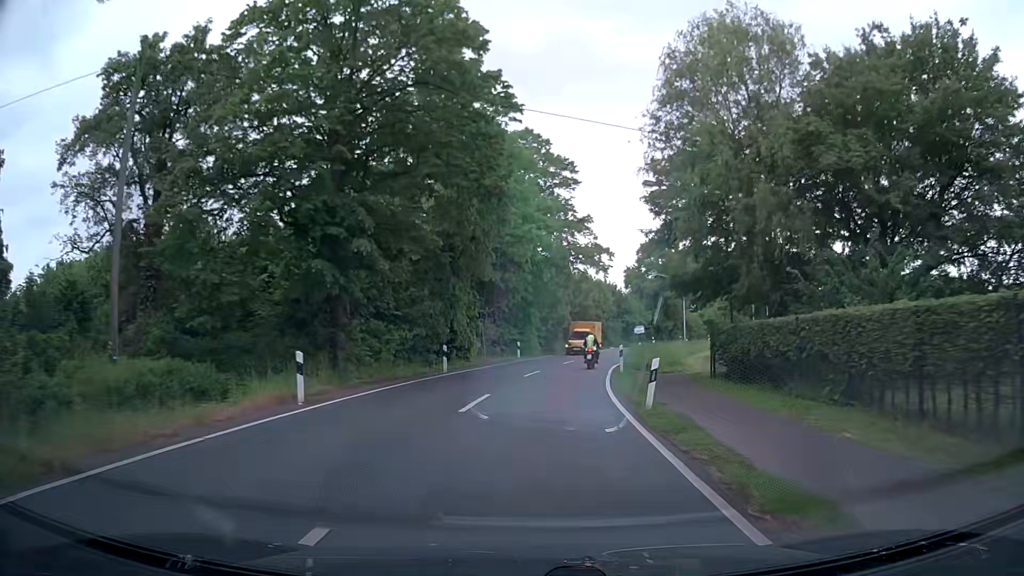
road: secondary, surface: asphalt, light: Day
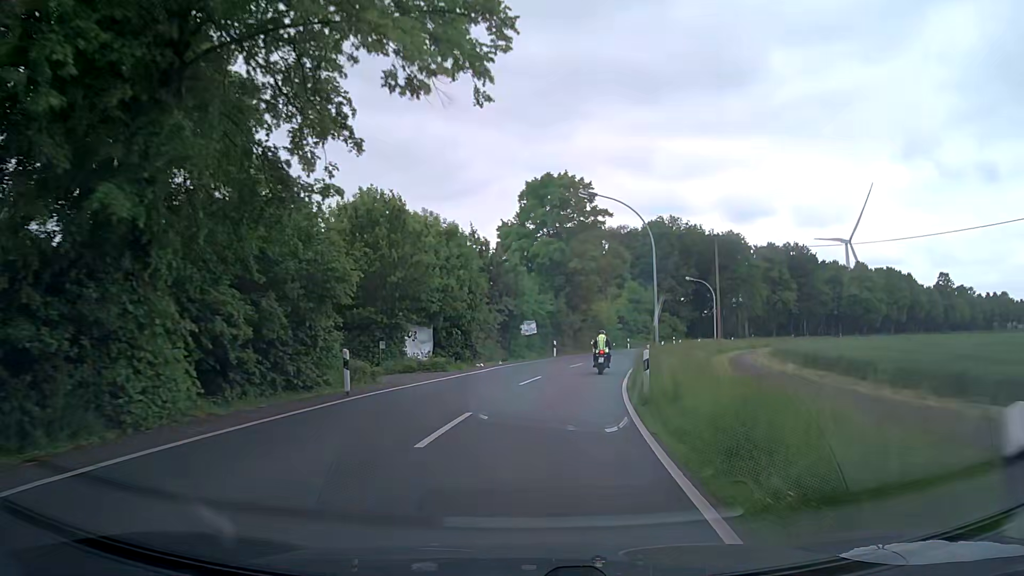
(+4.1, +39.1) m; +12°
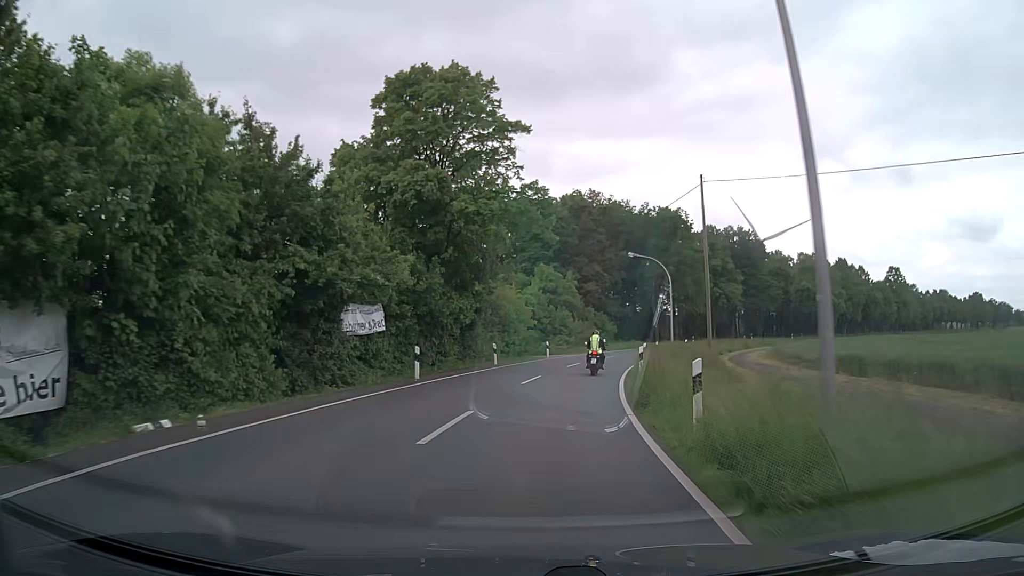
(+1.6, +23.1) m; +8°
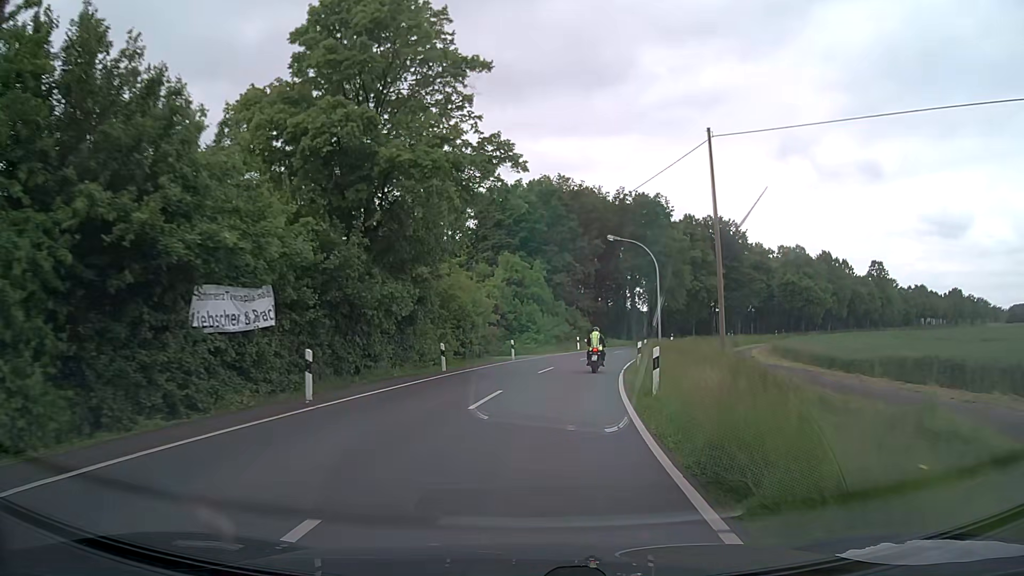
(+0.2, +7.7) m; +3°
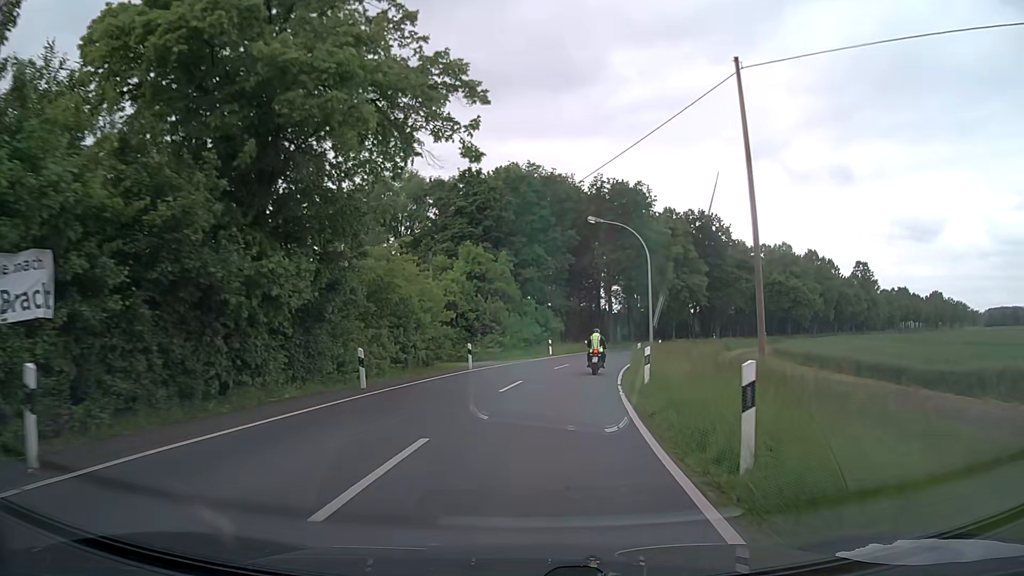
(+0.2, +7.7) m; +2°
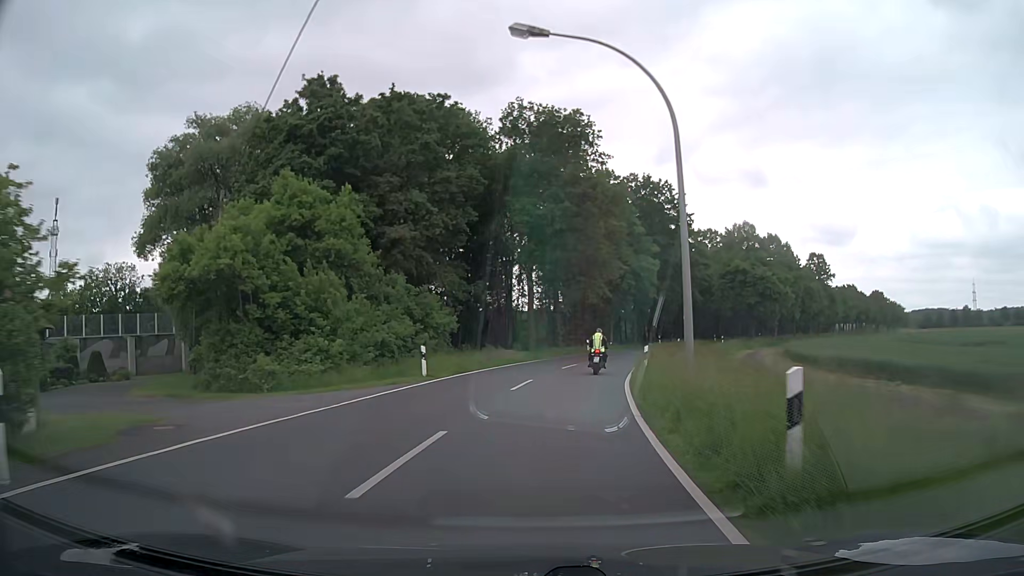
(+1.7, +23.2) m; +8°
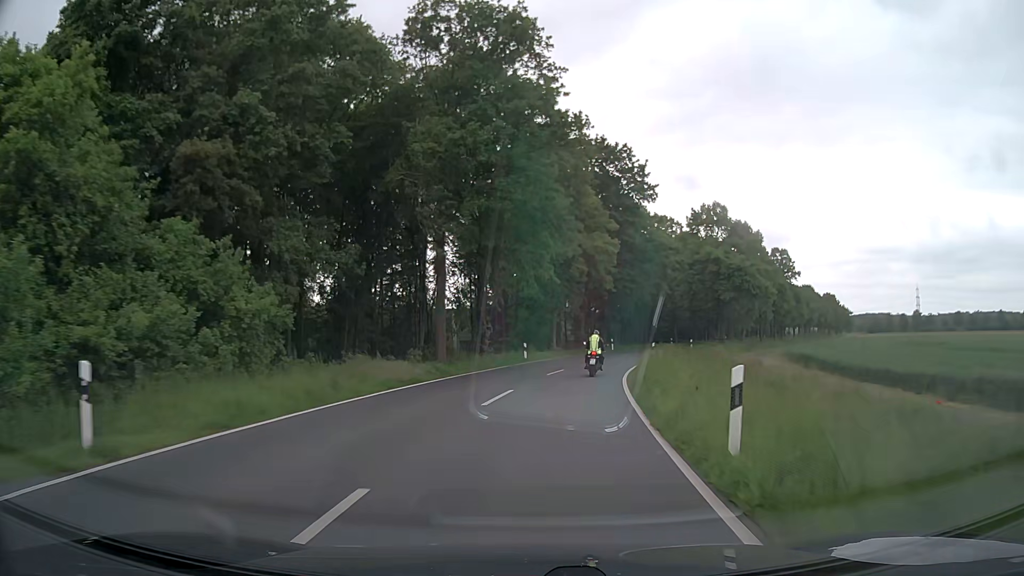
(+0.8, +15.5) m; +6°
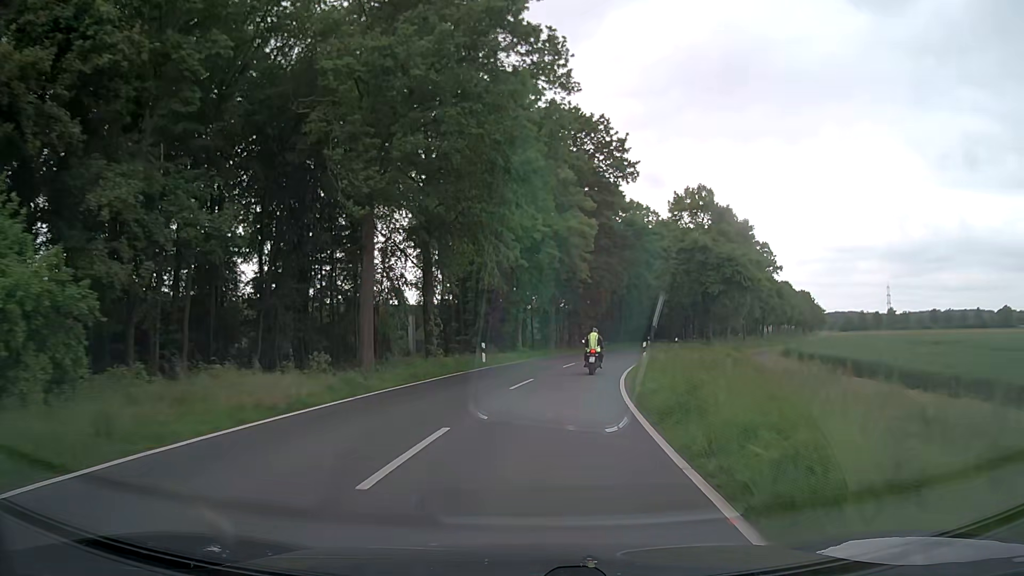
(+0.2, +7.8) m; +3°
(0, +10) (+1, +20) (+3, +30) (+5, +40) (+7, +49) (+11, +59) (+14, +68) (+18, +77) (+22, +86) (+27, +95) m
